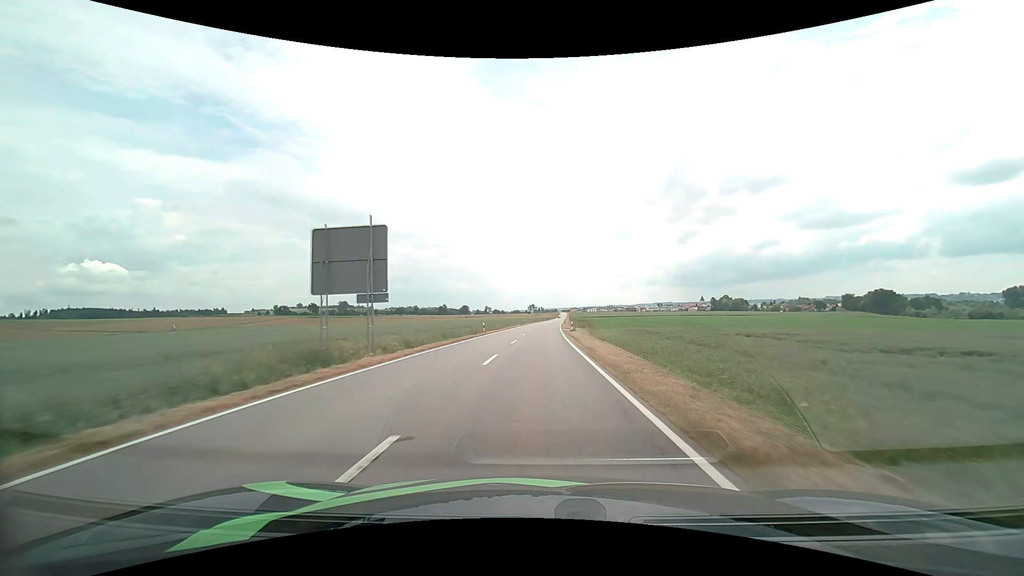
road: tertiary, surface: asphalt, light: Day
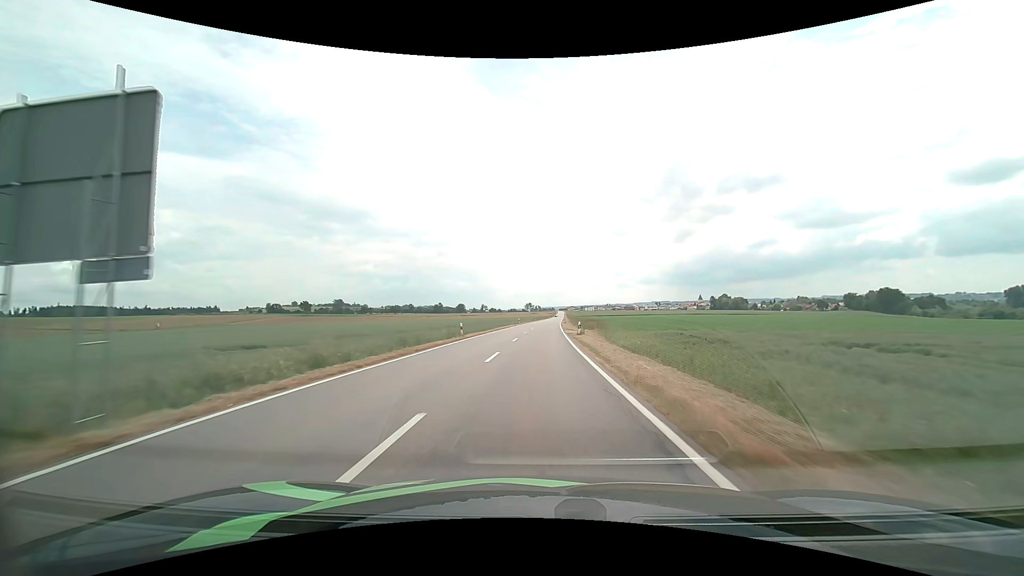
(0.0, +11.4) m; 0°
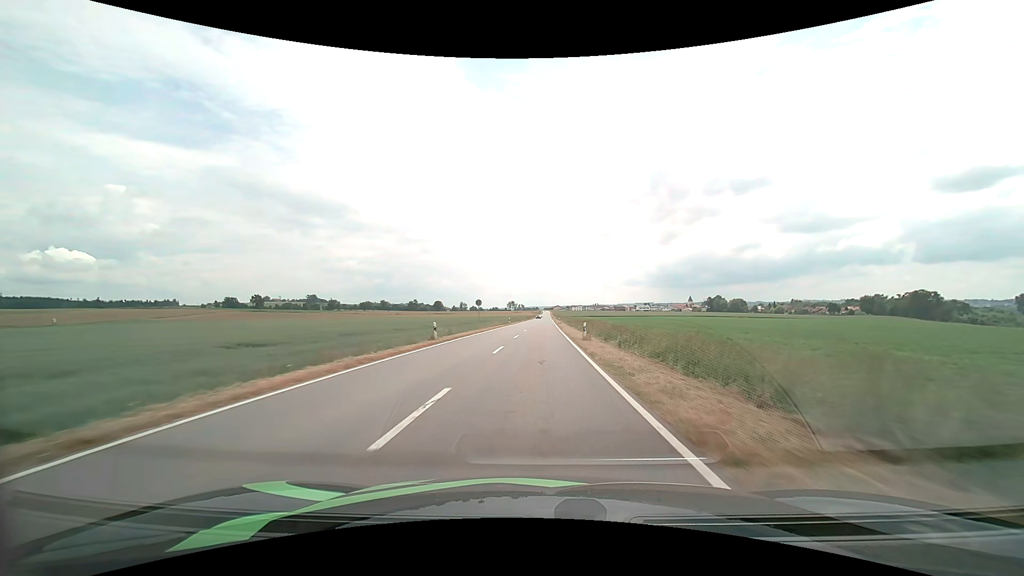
(+1.1, +59.9) m; +2°
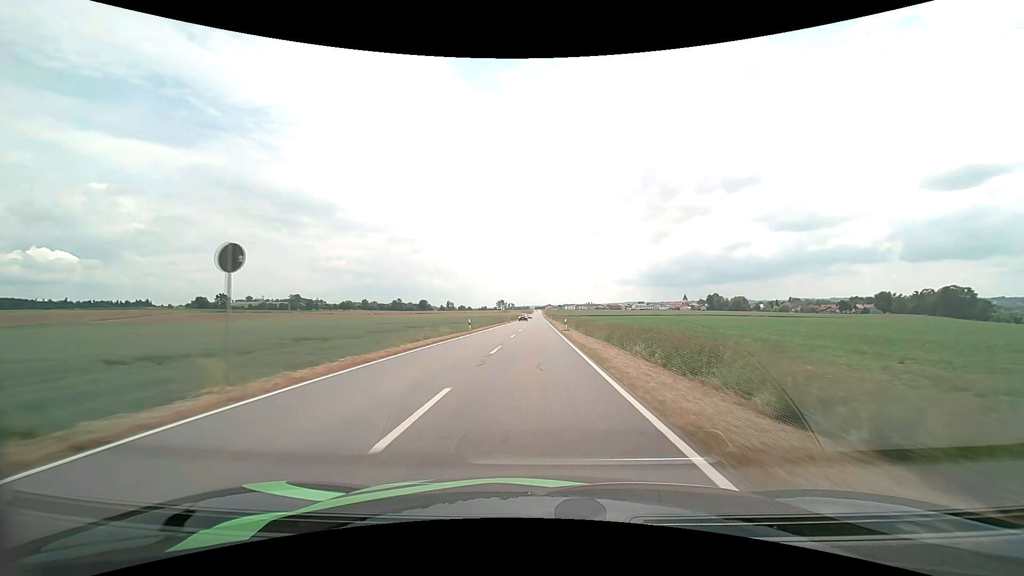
(+0.3, +37.4) m; +1°
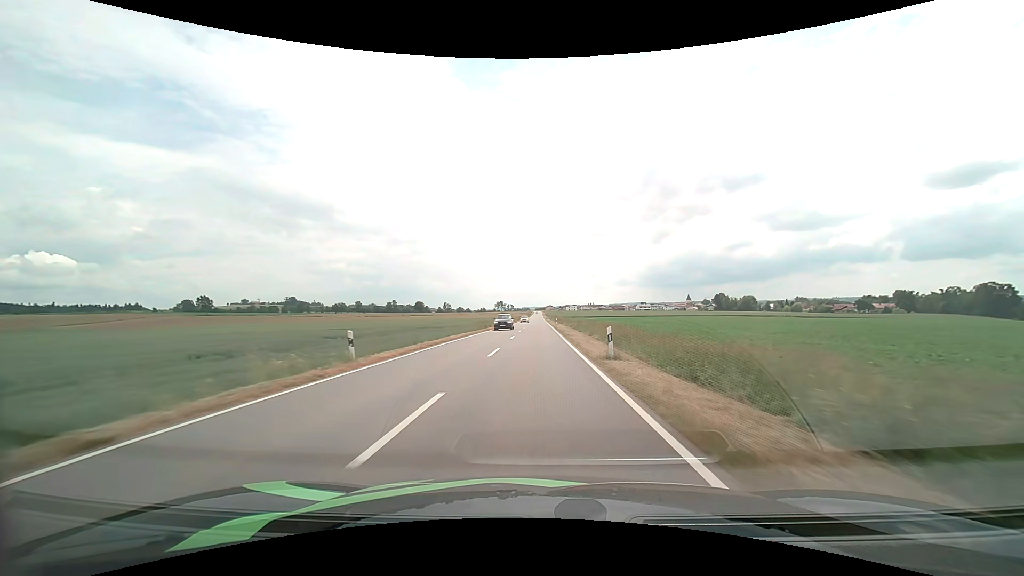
(+0.1, +25.4) m; 0°
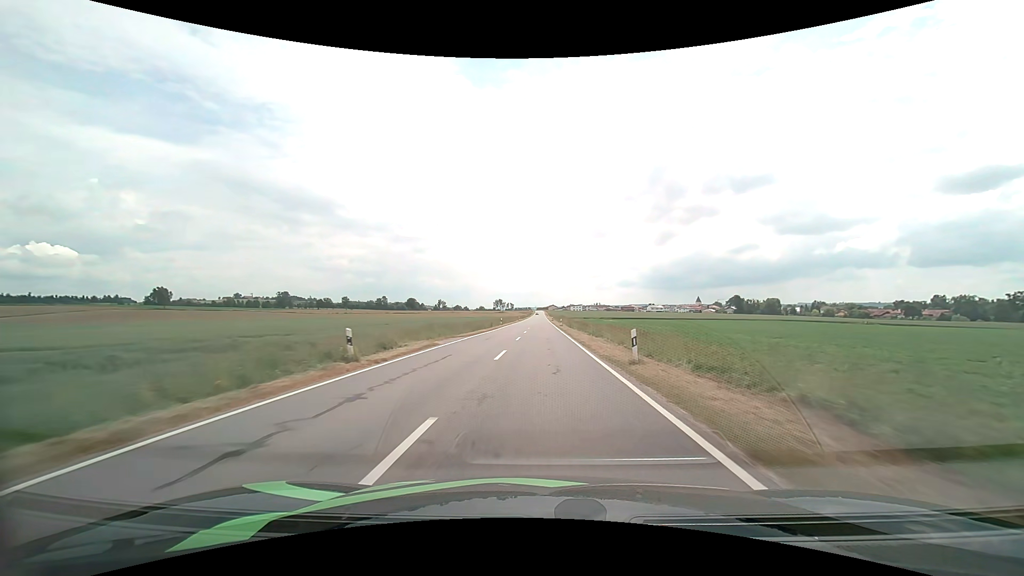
(-0.2, +51.8) m; 0°
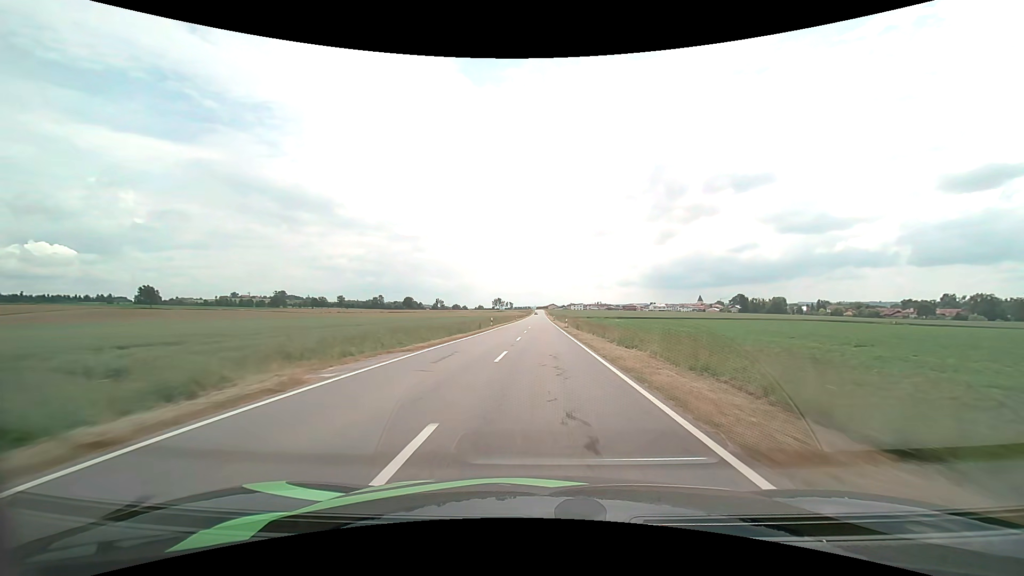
(0.0, +13.2) m; 0°
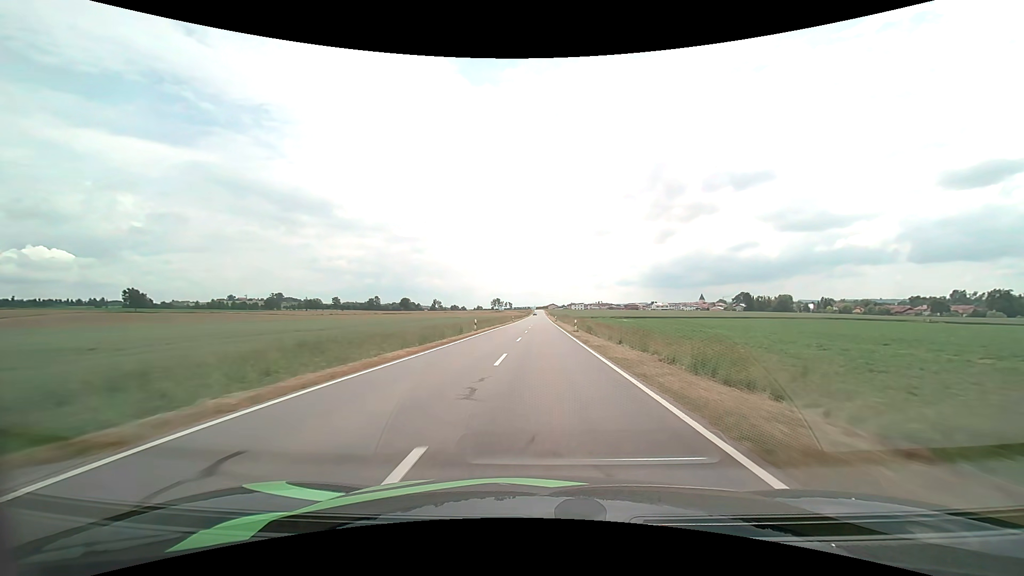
(0.0, +13.2) m; 0°
(0, +10) (0, +20) (0, +30) (0, +40) (0, +50) (0, +60) (+1, +70) (+1, +80) (+1, +90) (+1, +100) m
